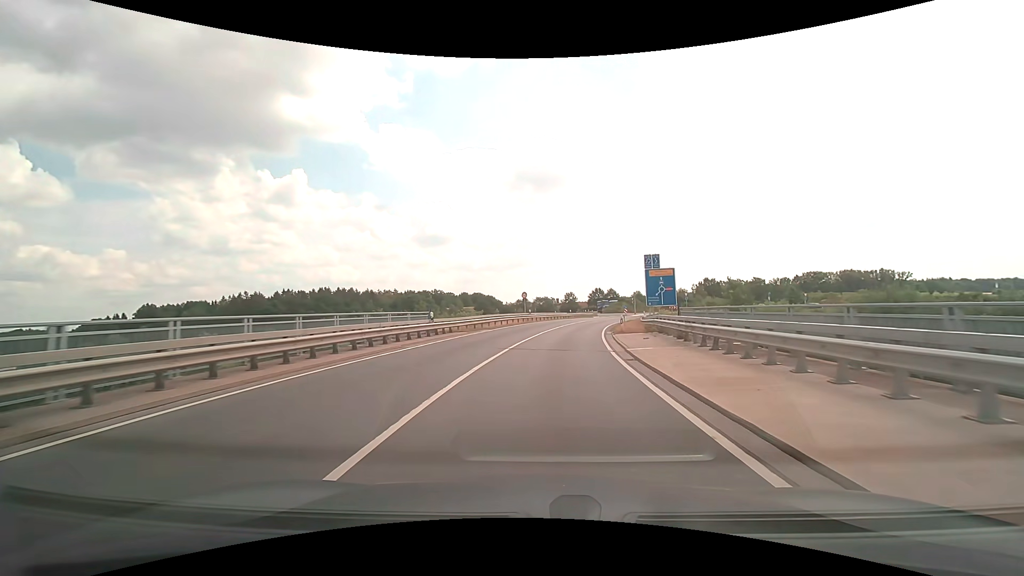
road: primary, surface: asphalt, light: Day
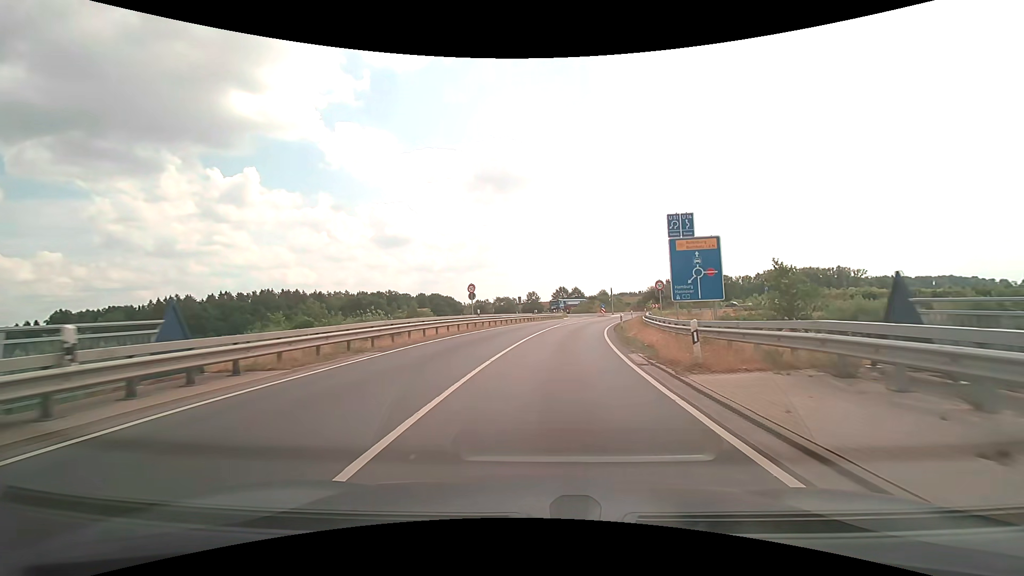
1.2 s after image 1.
(+0.6, +17.4) m; +4°
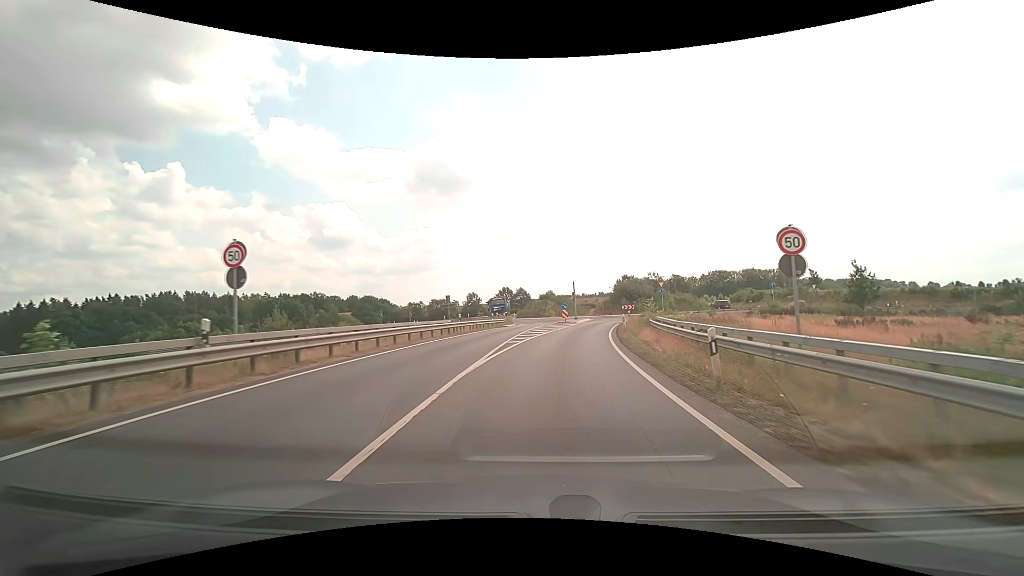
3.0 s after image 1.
(+1.4, +23.8) m; +7°
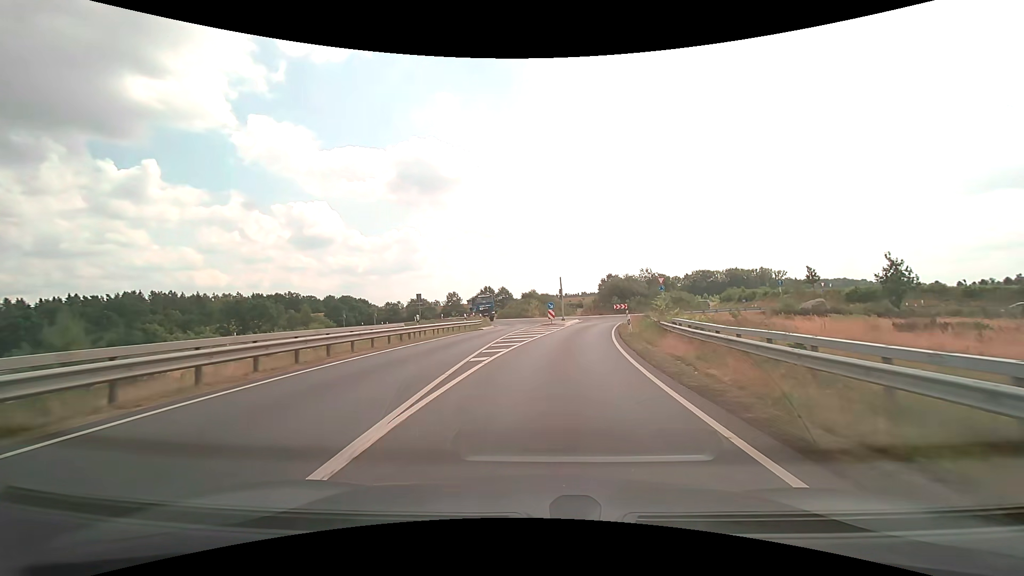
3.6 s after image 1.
(+0.1, +7.2) m; +2°
(0, +10) (+1, +20) (+2, +30) (+4, +40) (+7, +49) (+14, +56) (+22, +62) (+27, +70) (+27, +80) (+24, +90) m
